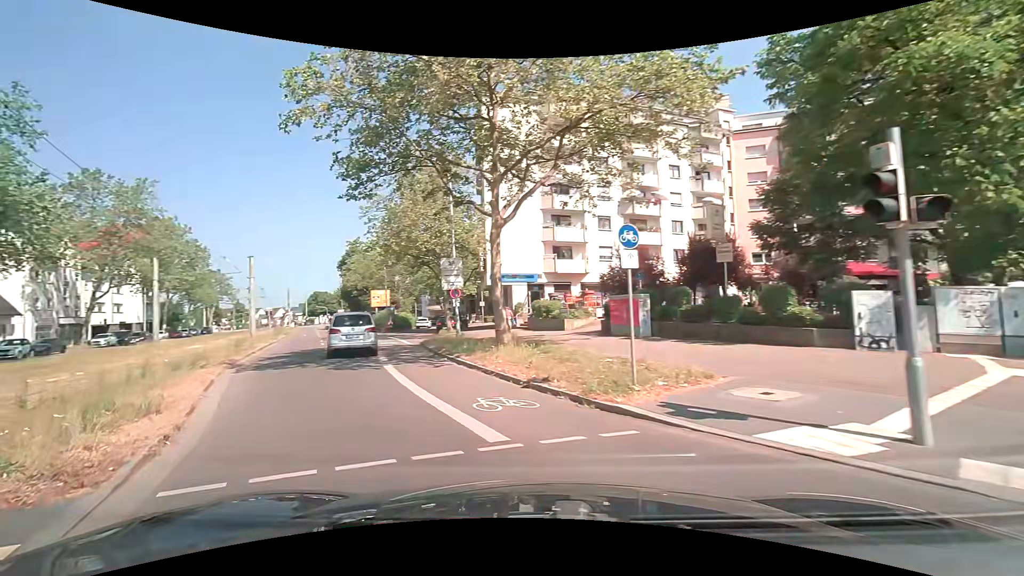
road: tertiary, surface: asphalt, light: Day
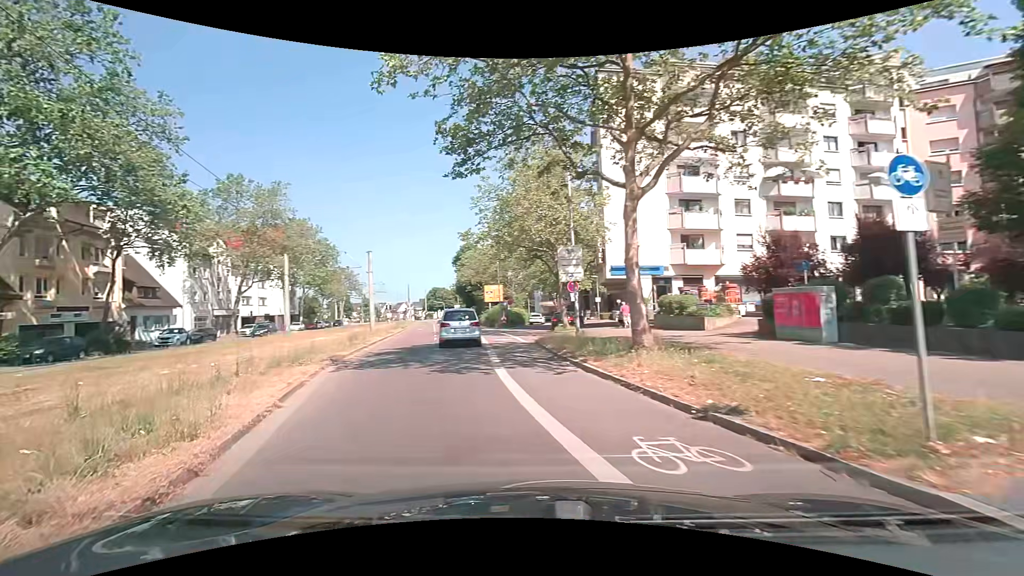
(-0.3, +3.0) m; -13°
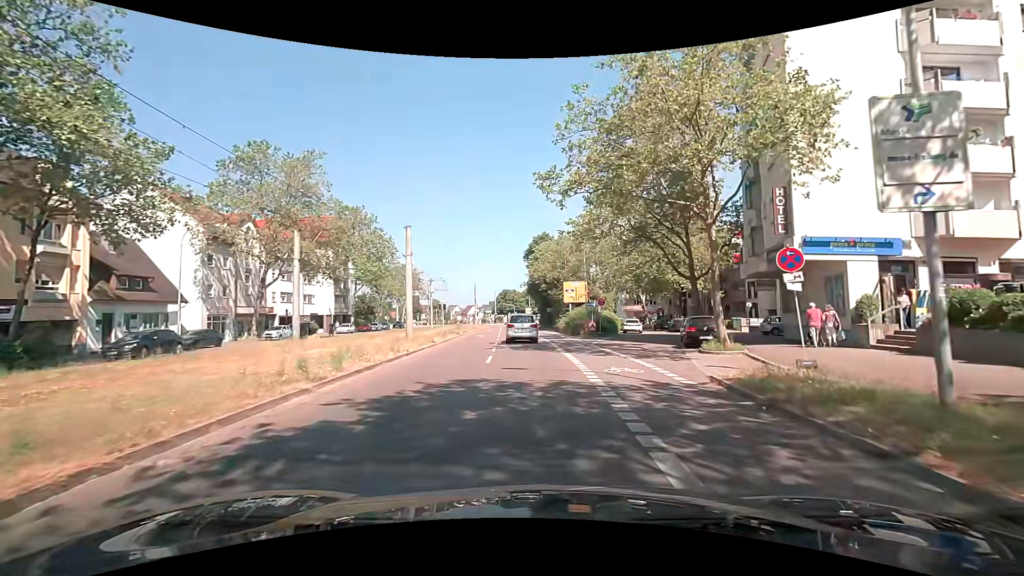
(-1.4, +14.6) m; -6°
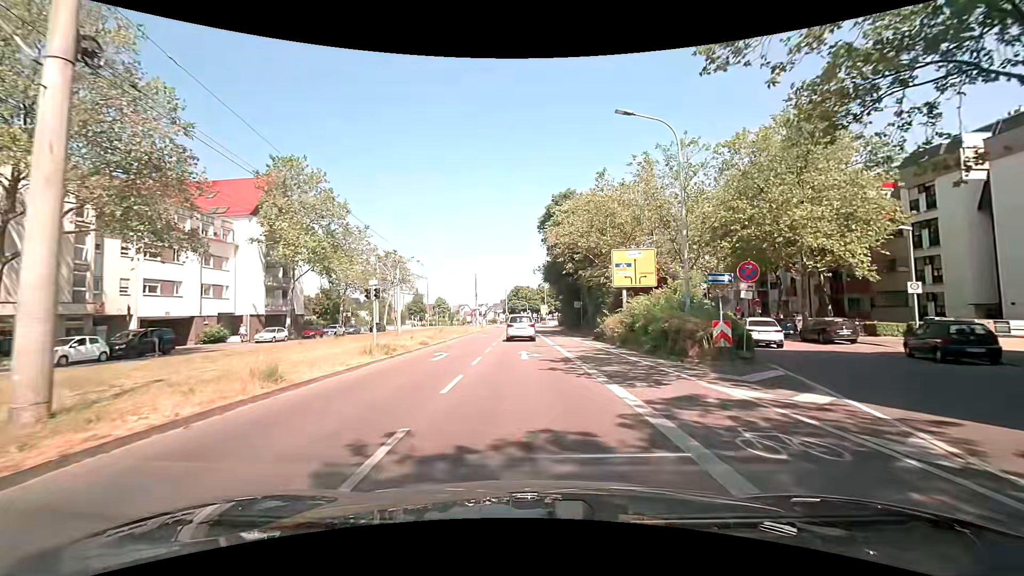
(-0.3, +25.1) m; -2°
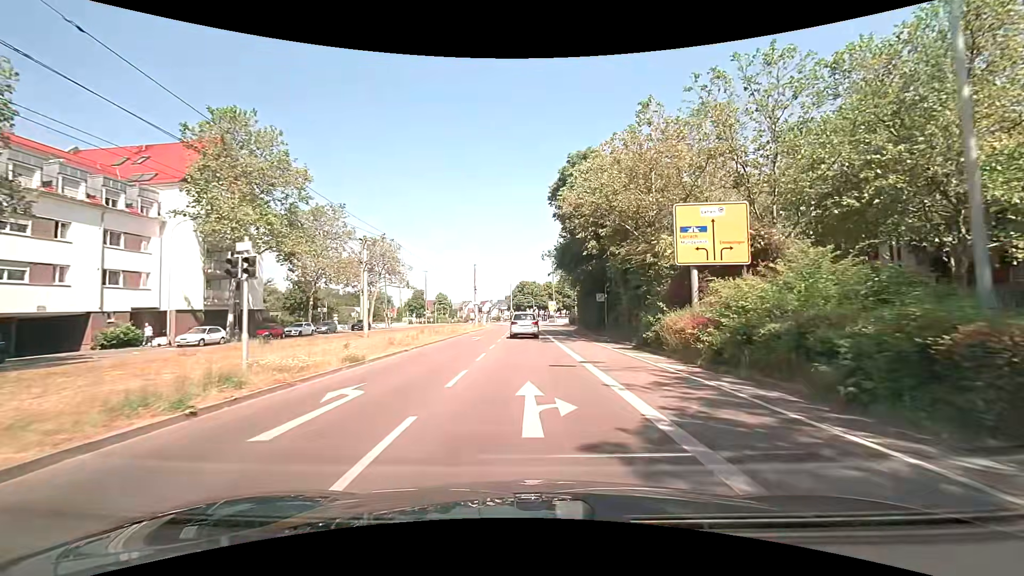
(0.0, +11.5) m; -1°
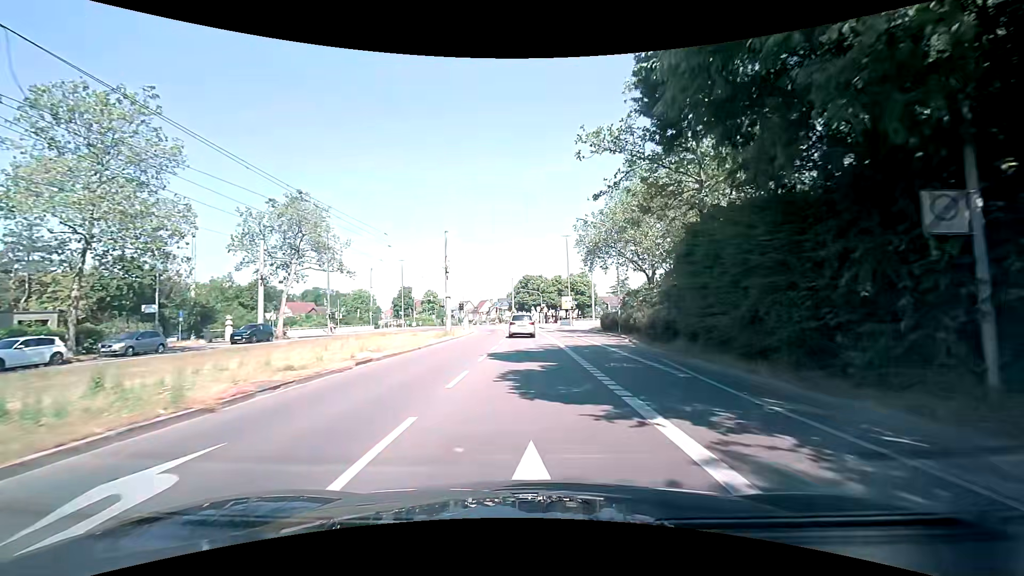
(0.0, +30.3) m; 0°
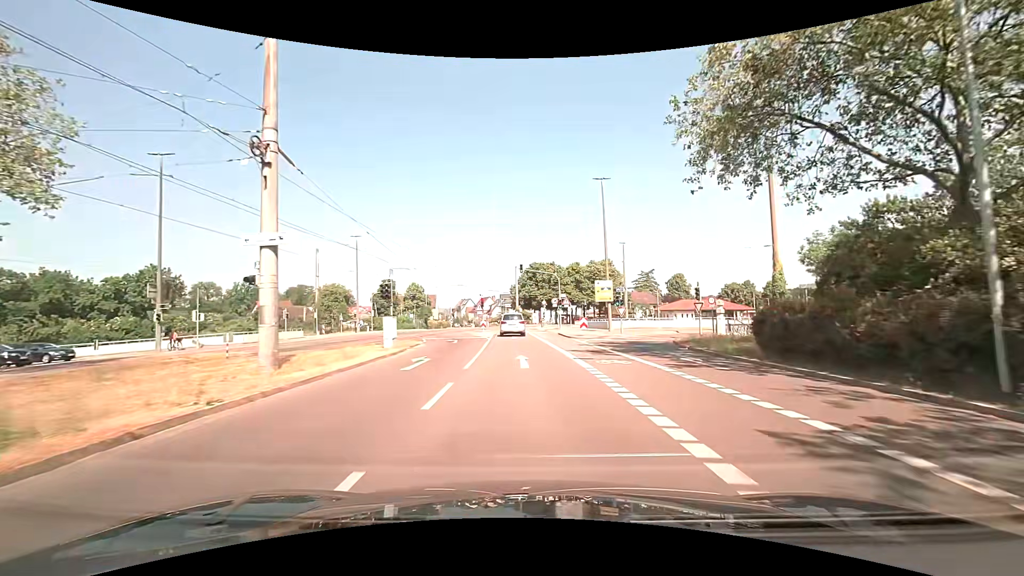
(-0.1, +32.5) m; -1°
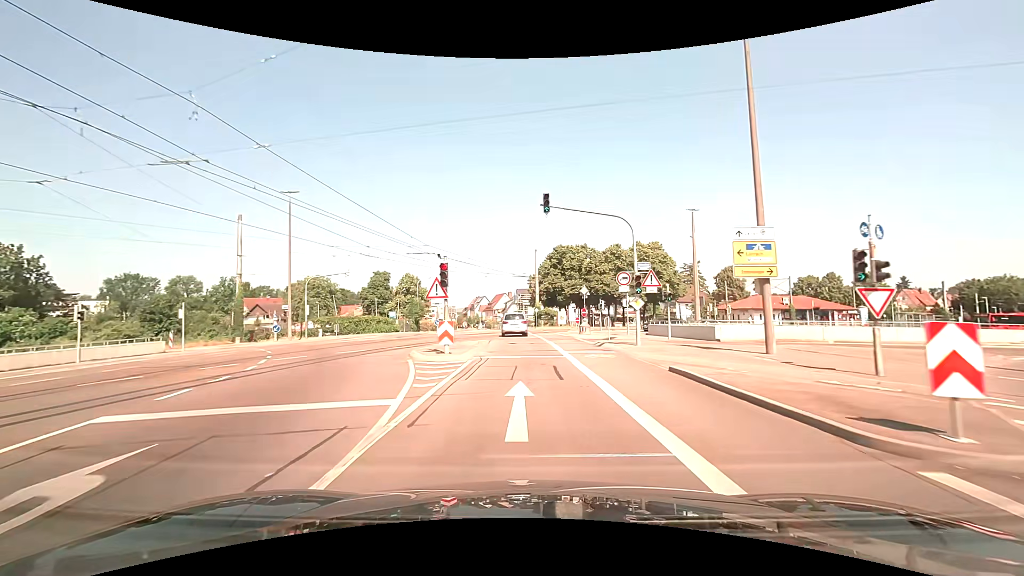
(-0.6, +27.3) m; -2°
(0, +10) (0, +20) (-1, +30) (-1, +40) (-2, +50) (-2, +60) (-3, +70) (-4, +80) (-5, +90) (-7, +100) m
